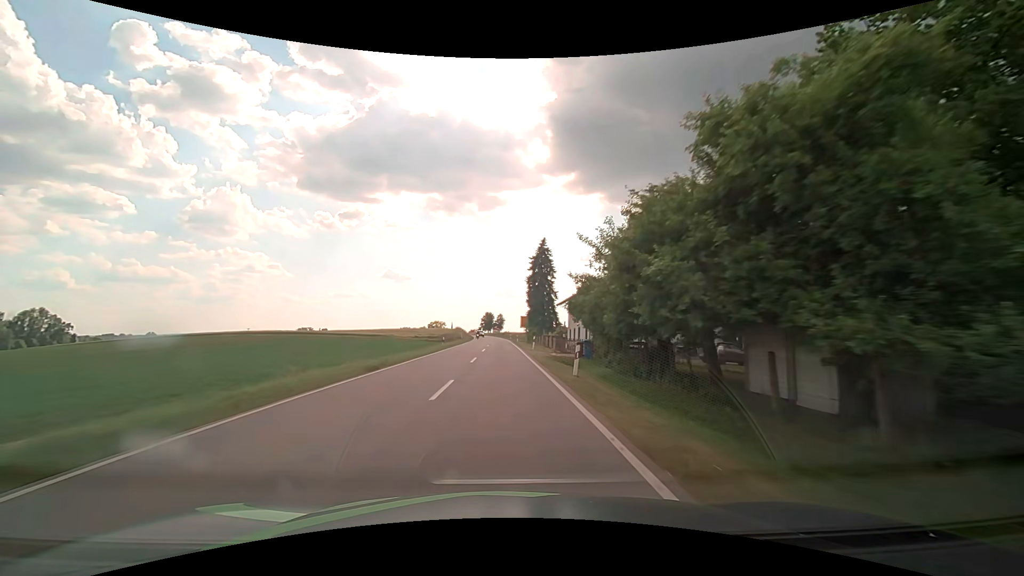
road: secondary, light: Day
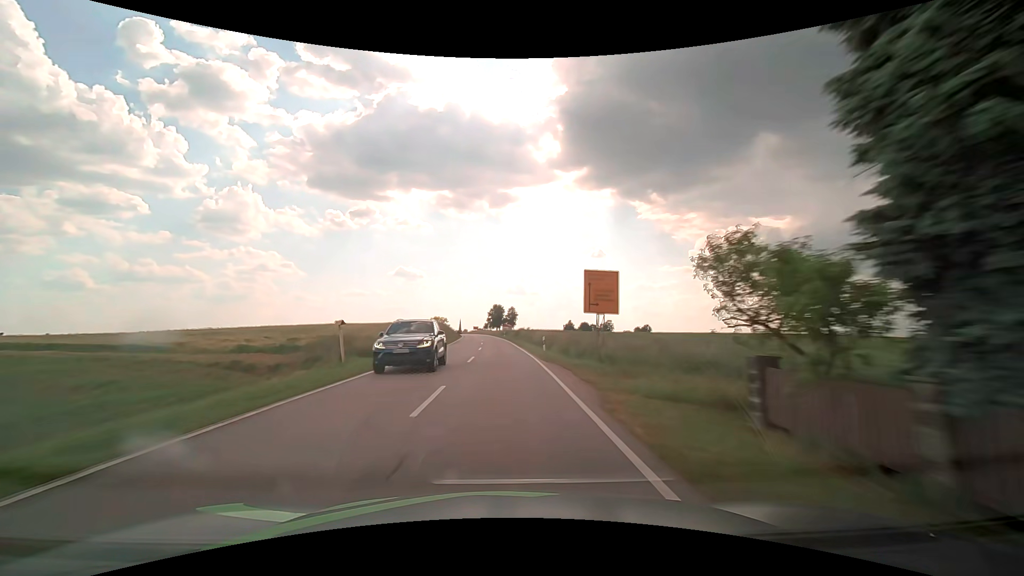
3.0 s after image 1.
(-0.5, +64.9) m; -1°
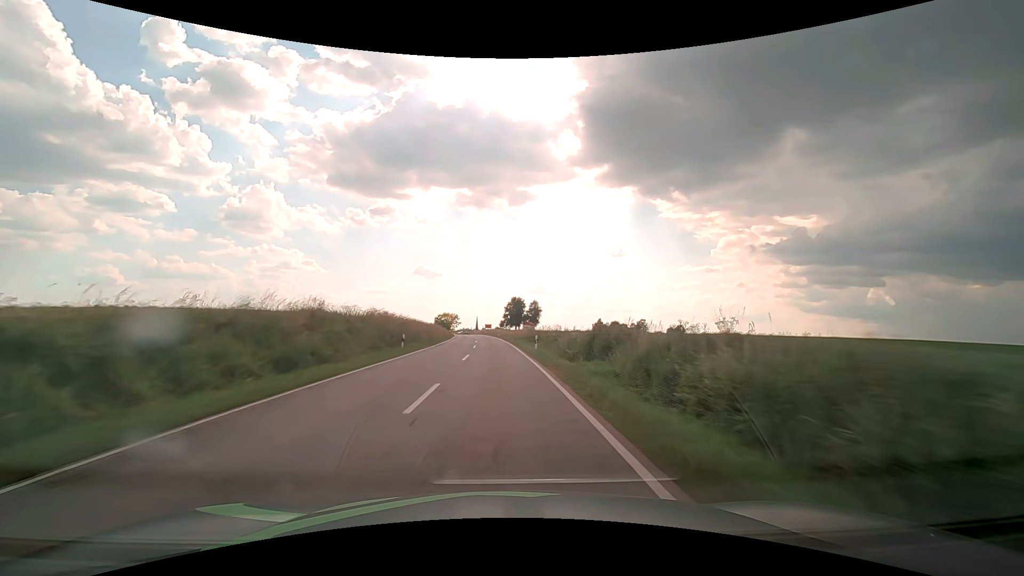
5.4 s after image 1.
(-1.0, +50.0) m; -2°
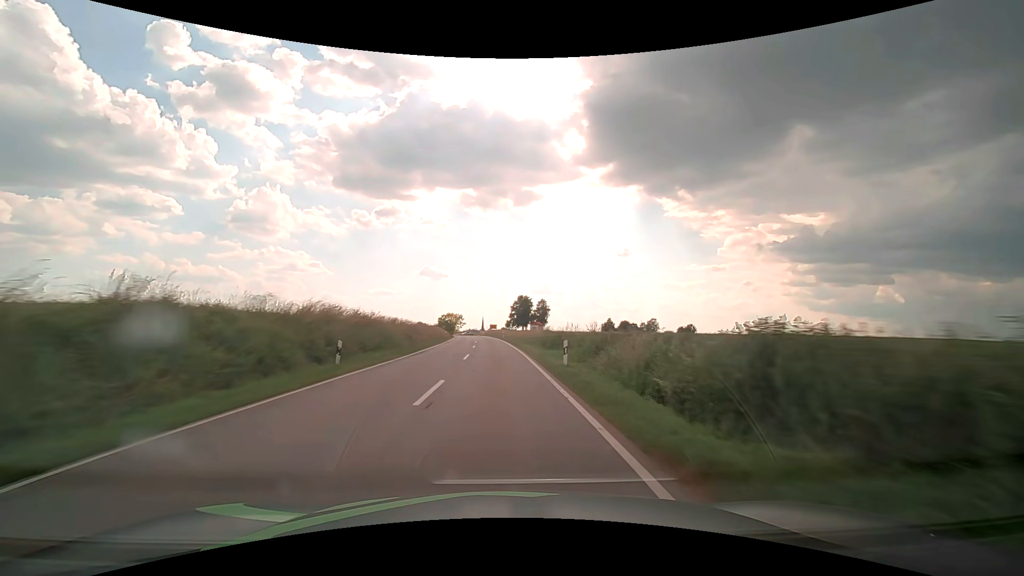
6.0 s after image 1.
(-0.1, +11.7) m; -1°
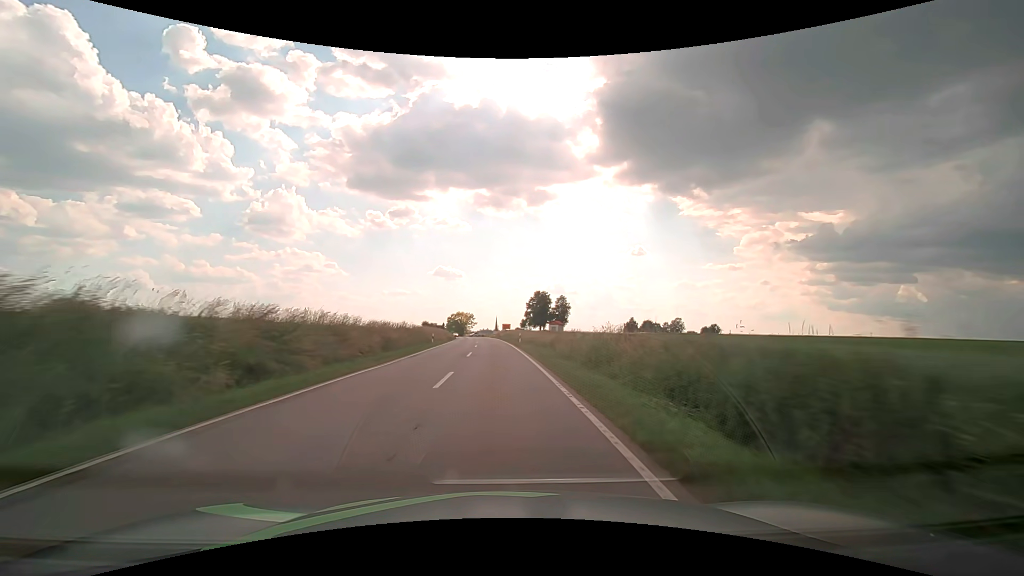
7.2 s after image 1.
(-0.3, +22.6) m; -2°
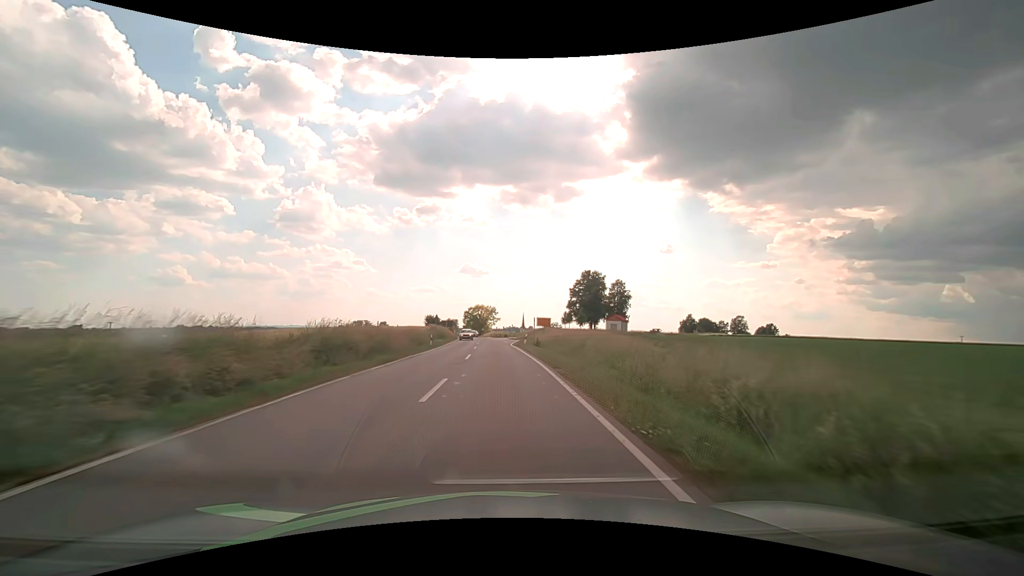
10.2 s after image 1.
(-1.6, +52.4) m; -3°
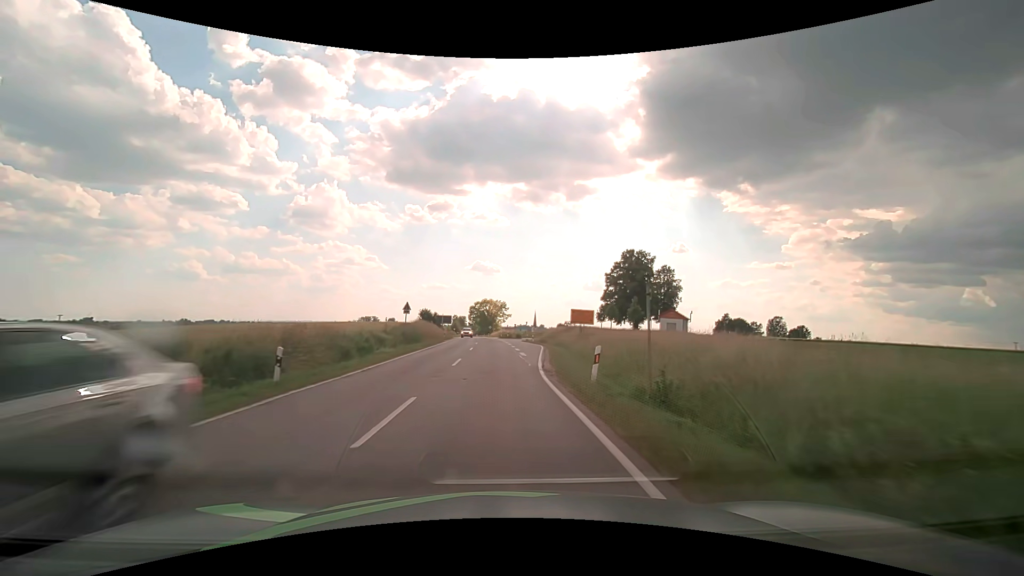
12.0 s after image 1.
(-0.3, +28.6) m; -1°
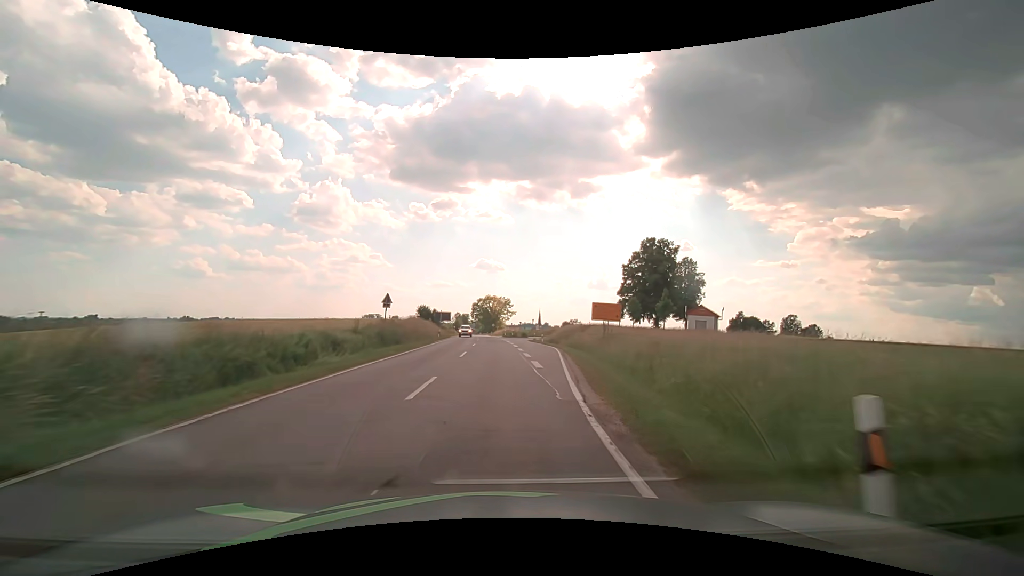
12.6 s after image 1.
(0.0, +9.0) m; 0°
(0, +10) (0, +20) (0, +30) (0, +40) (0, +50) (0, +60) (+1, +70) (+5, +79) (+11, +87) (+20, +92) m
